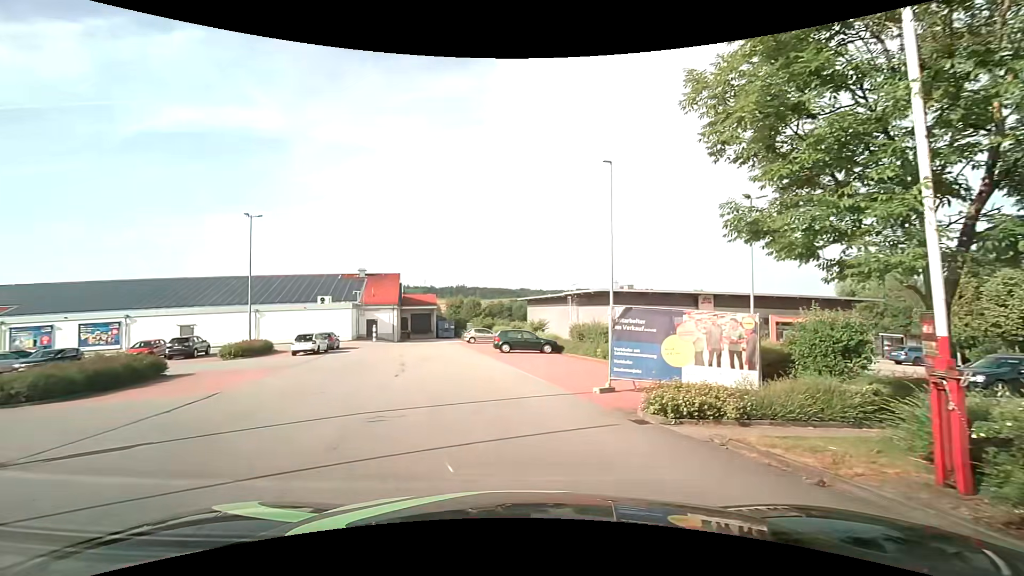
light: Day
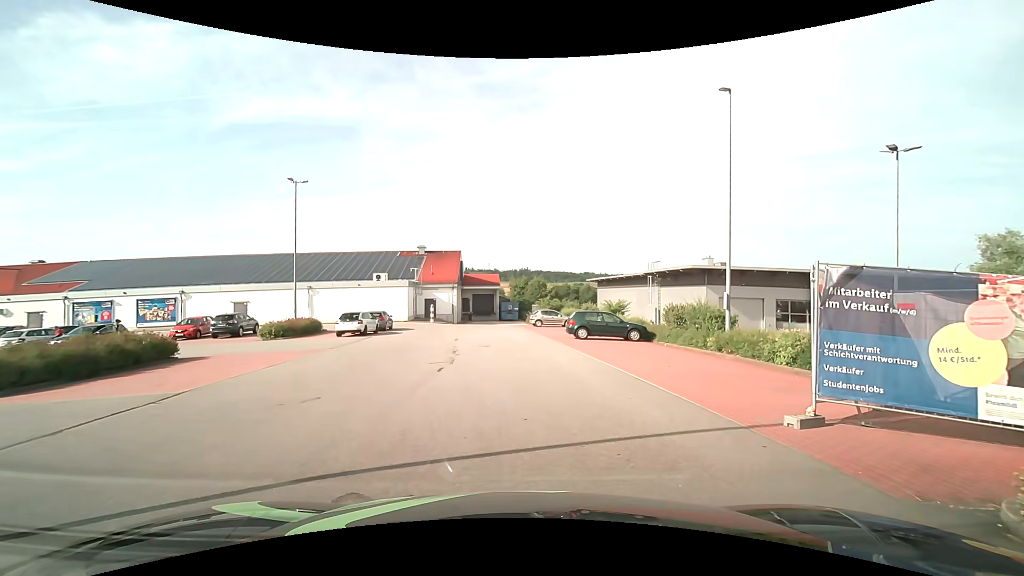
(-0.7, +5.4) m; -10°
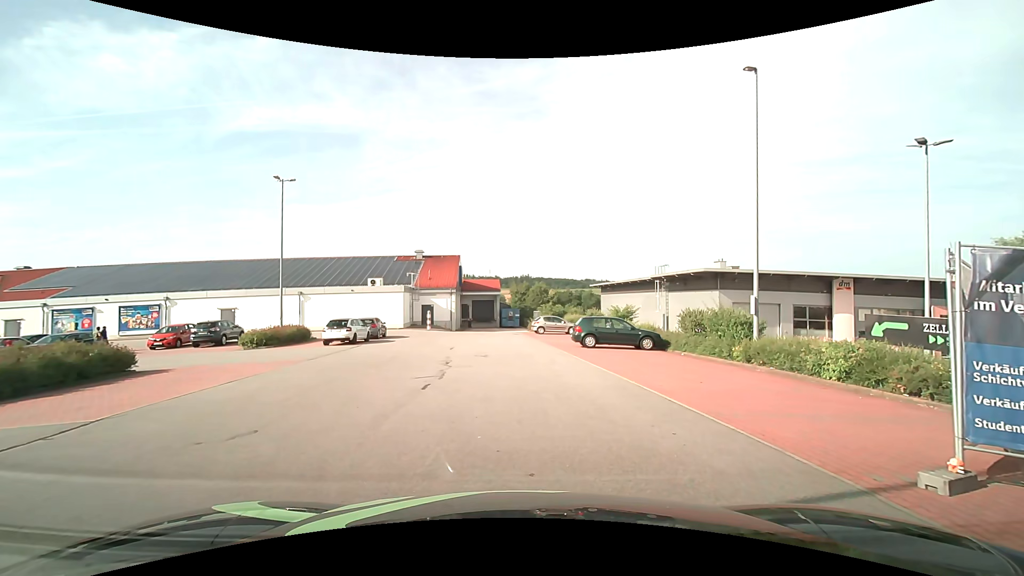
(+0.1, +2.1) m; 0°
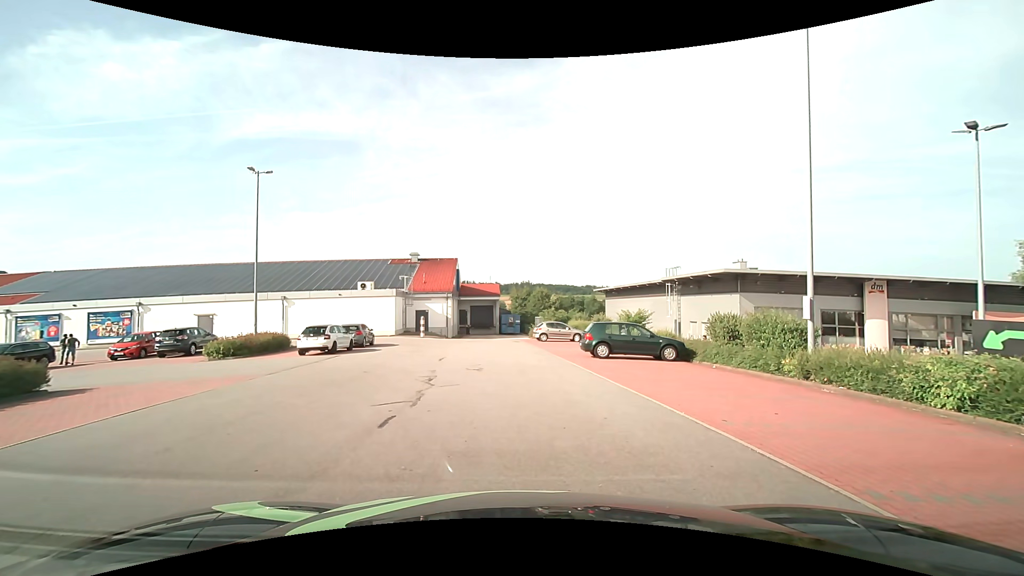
(0.0, +3.2) m; -1°
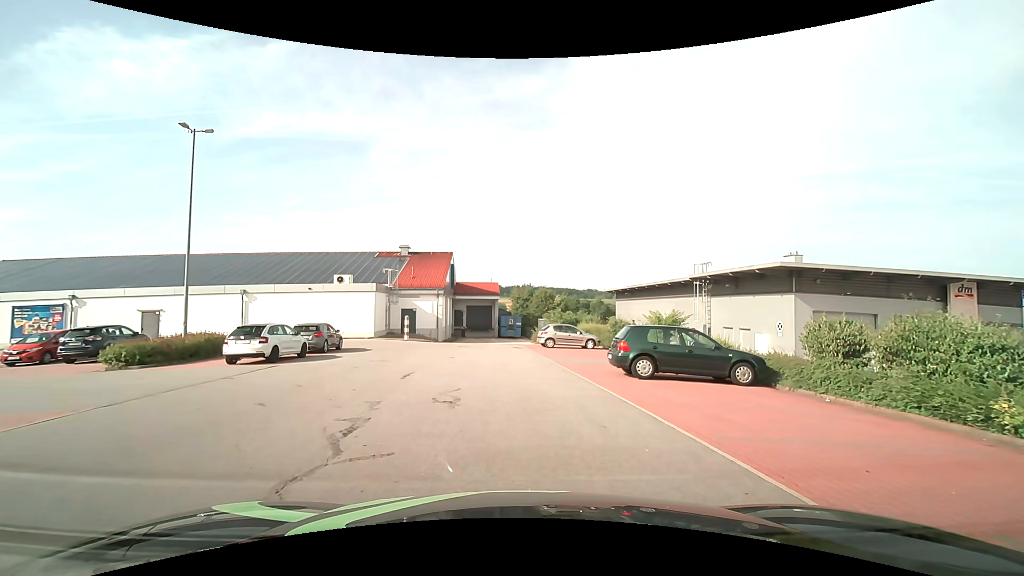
(+0.2, +6.2) m; +2°
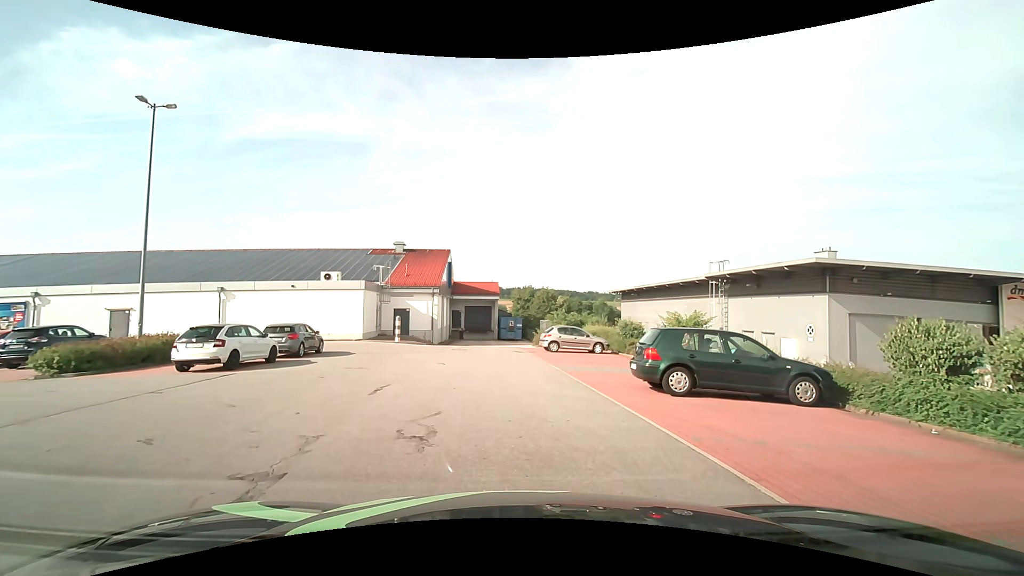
(0.0, +2.7) m; 0°
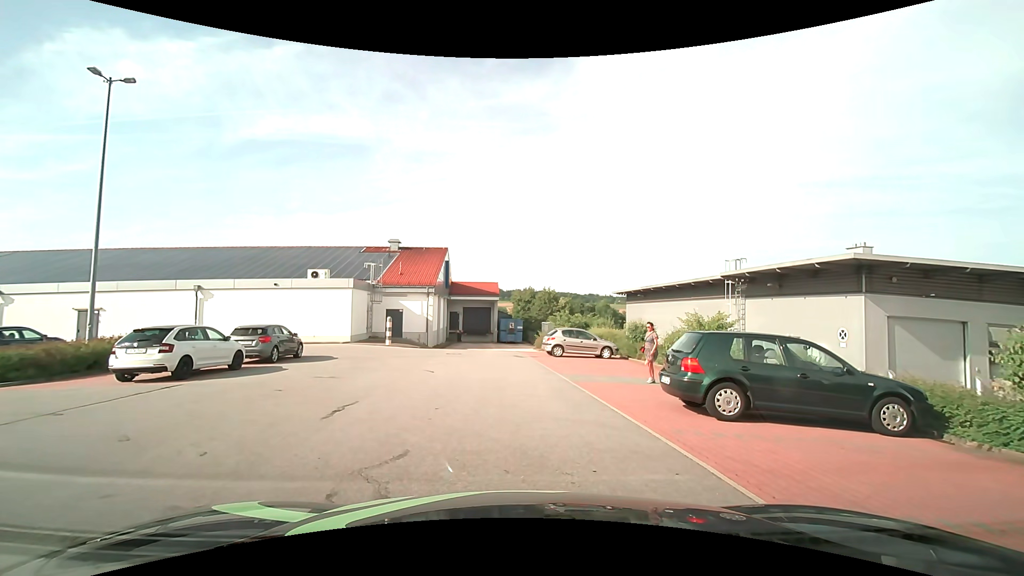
(0.0, +2.3) m; 0°
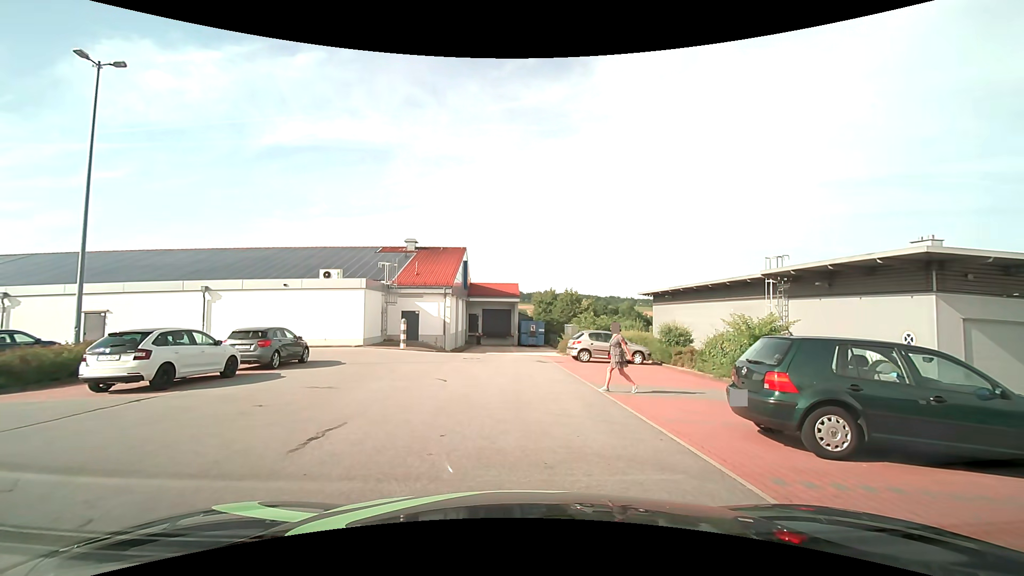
(0.0, +1.9) m; -4°
